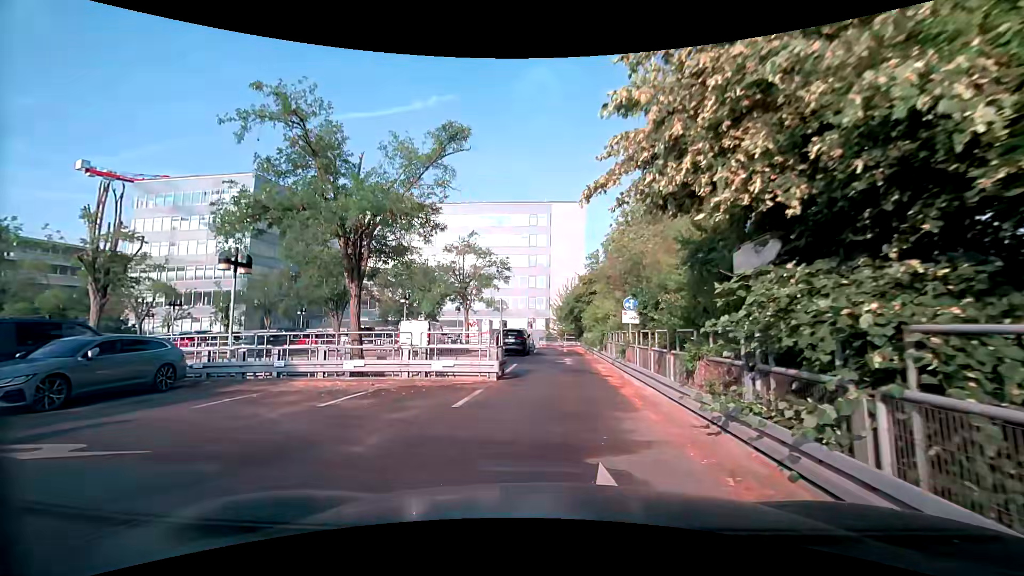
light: Day
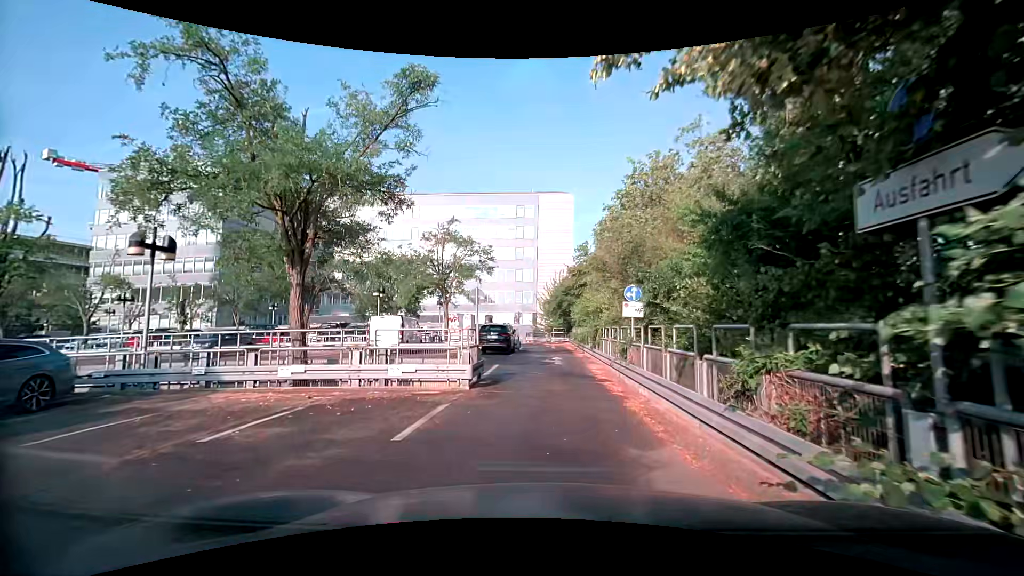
(0.0, +2.8) m; +1°
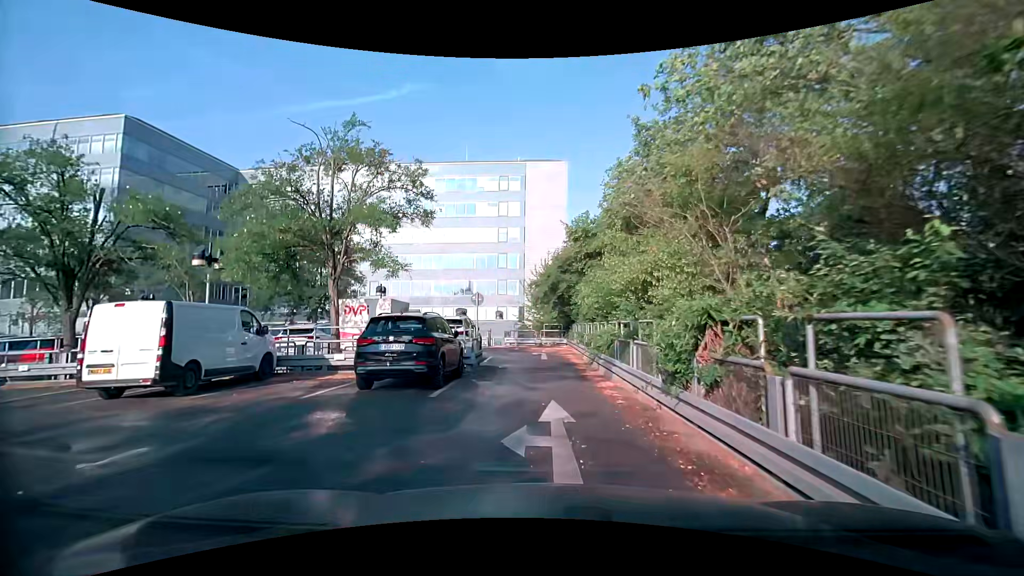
(+0.3, +15.0) m; 0°
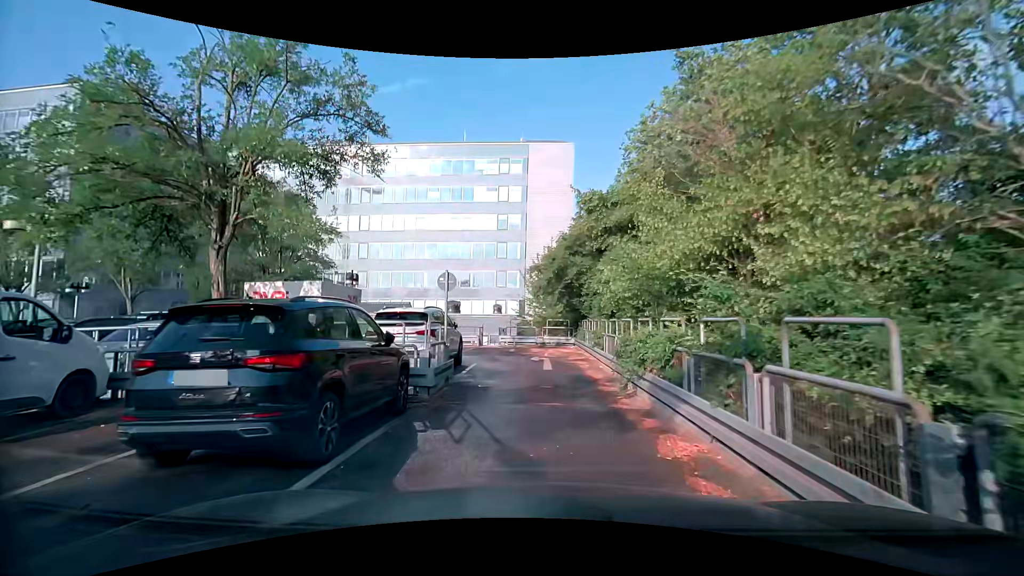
(+0.1, +5.7) m; +1°
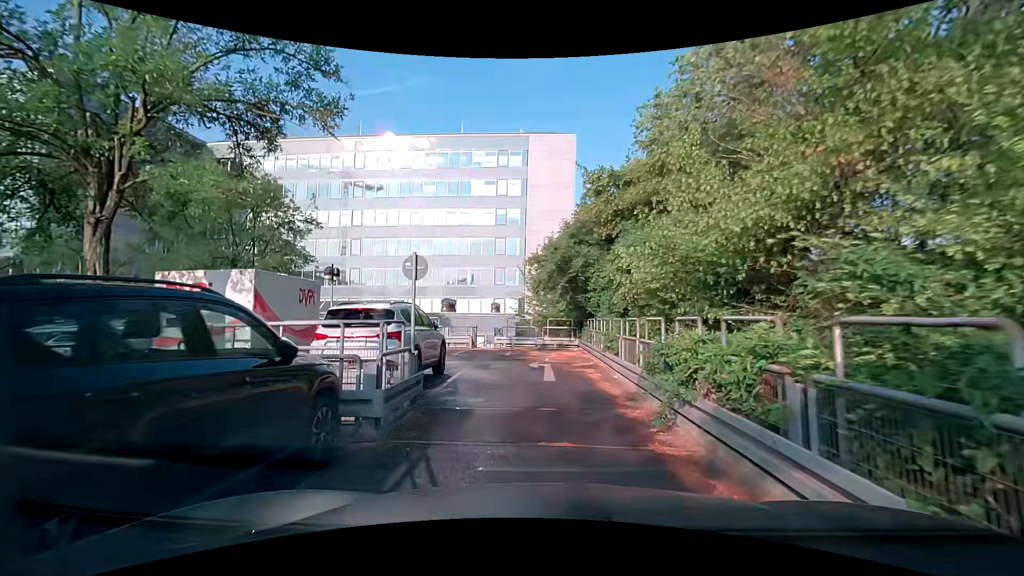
(0.0, +2.8) m; -1°
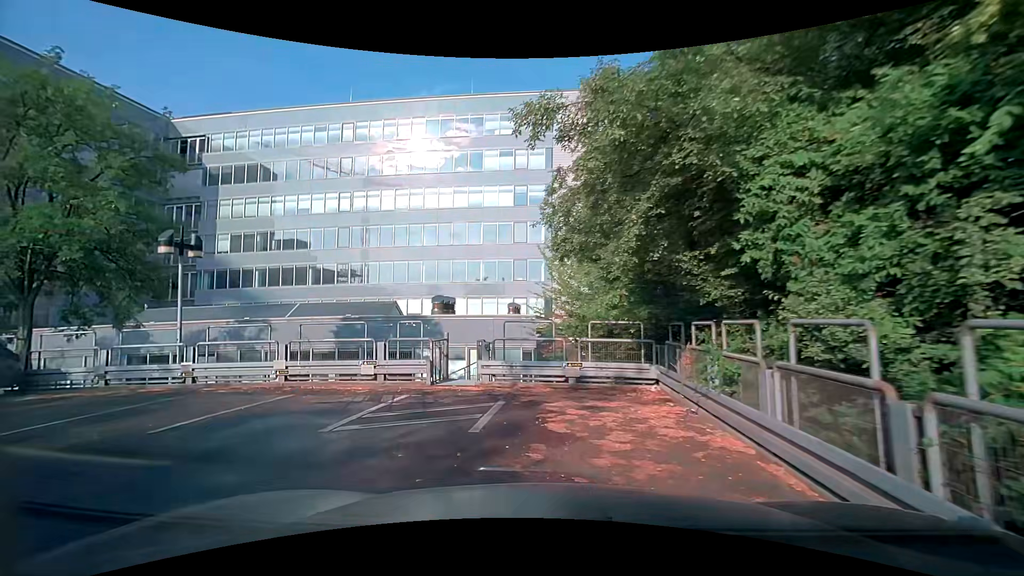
(0.0, +12.6) m; -2°
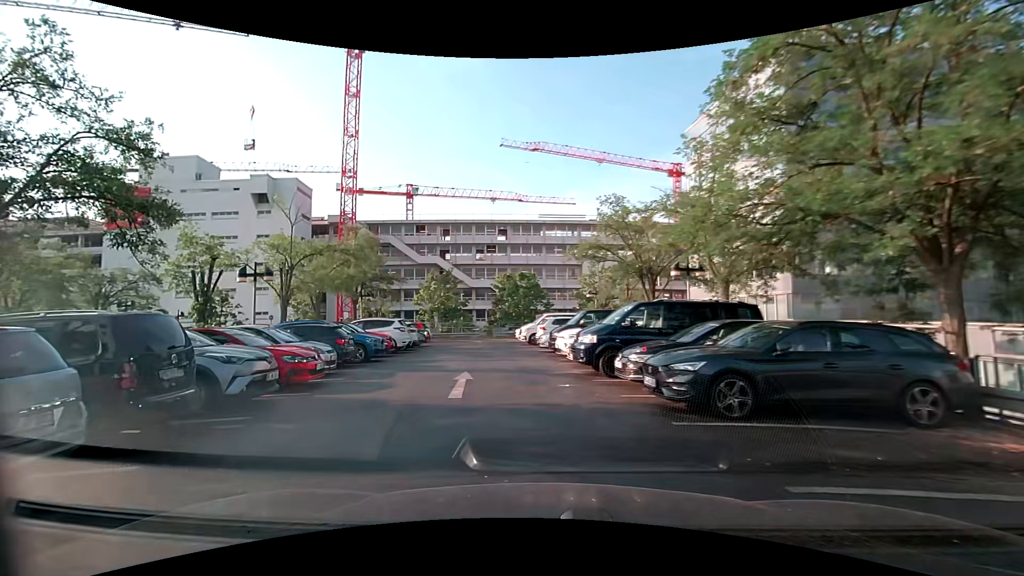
(-4.9, +6.2) m; -80°
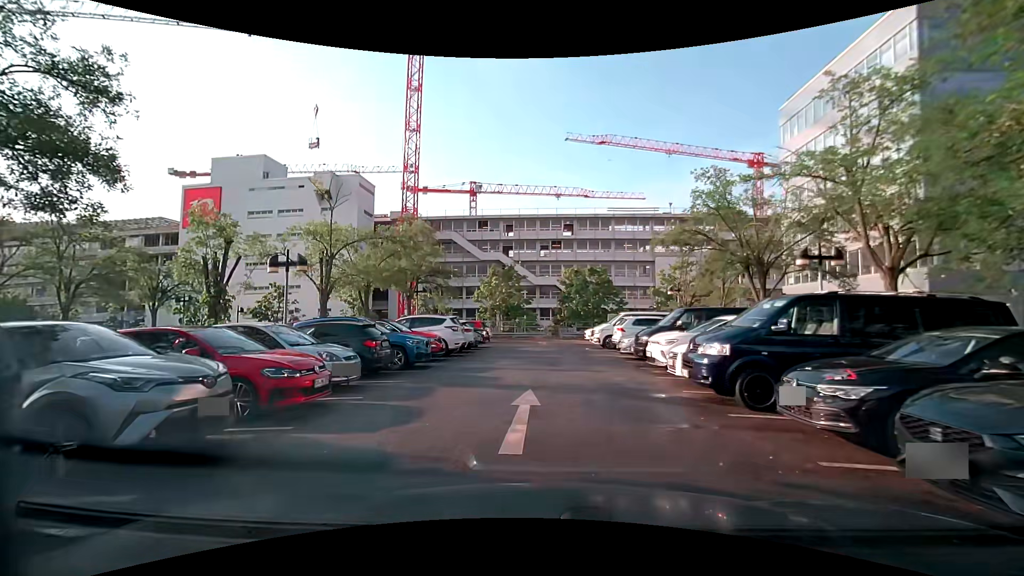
(-0.5, +3.9) m; -10°
